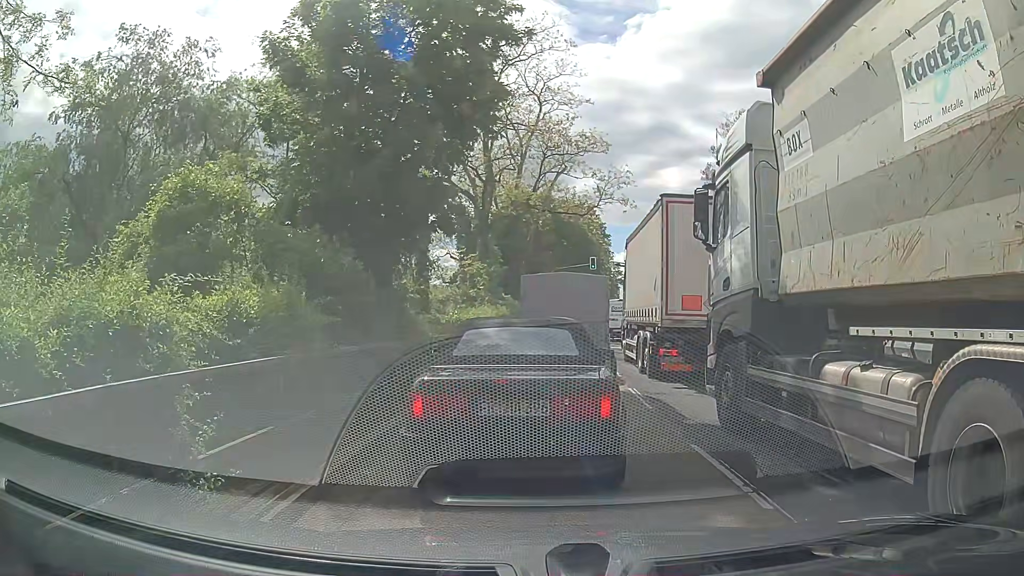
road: primary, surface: asphalt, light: Day
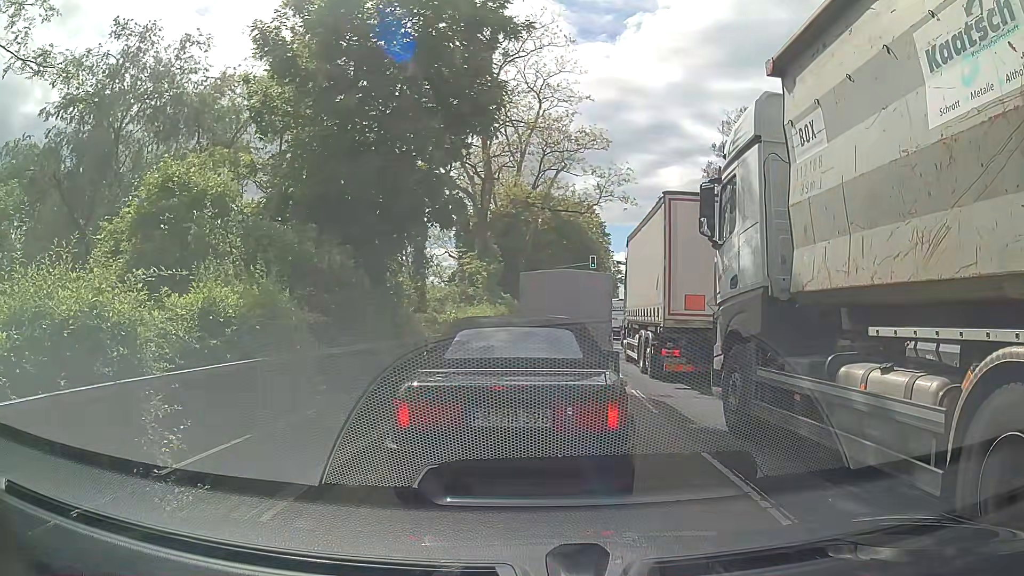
(0.0, +0.4) m; 0°
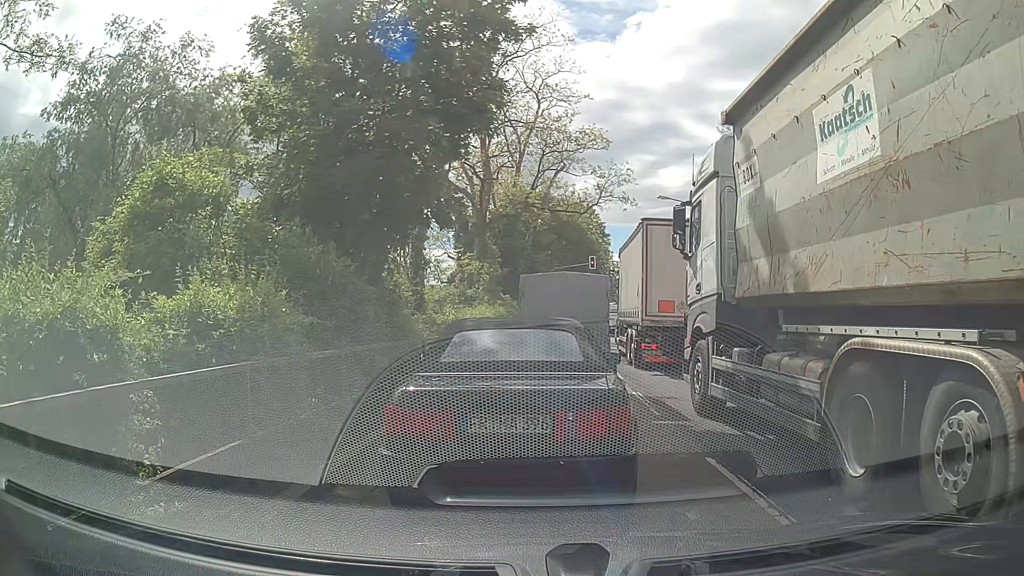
(0.0, +0.3) m; 0°
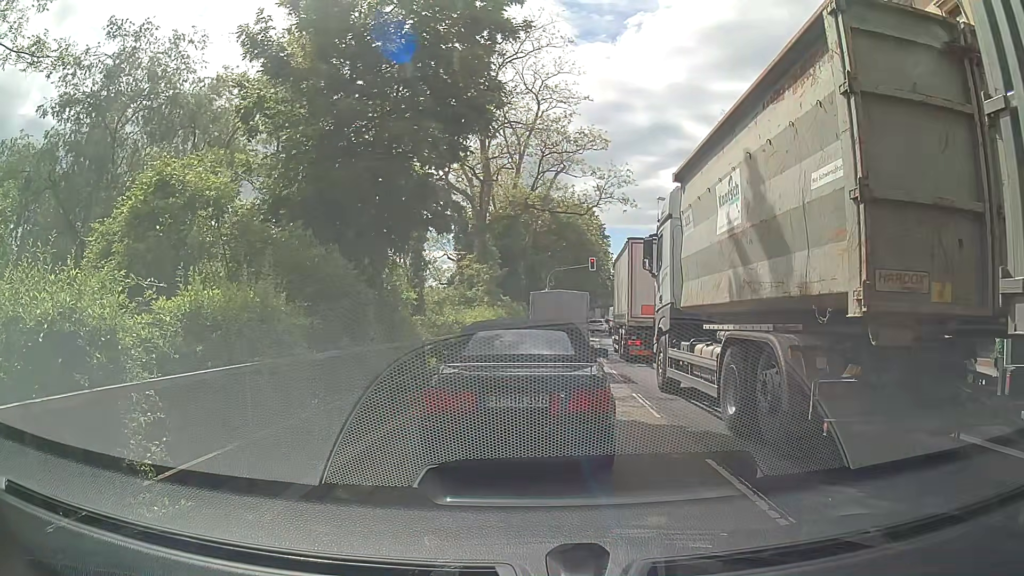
(0.0, 0.0) m; 0°
